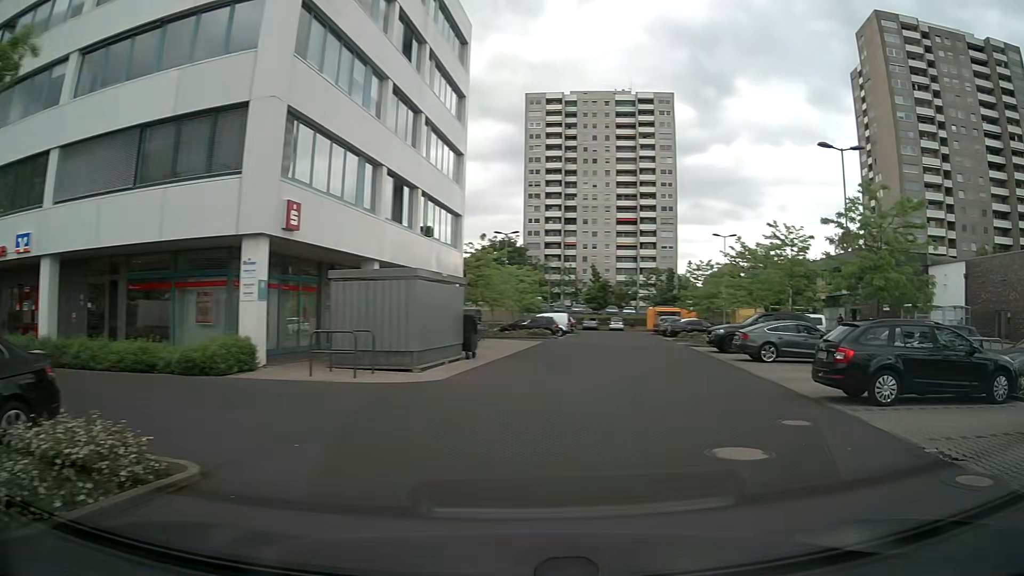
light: Day
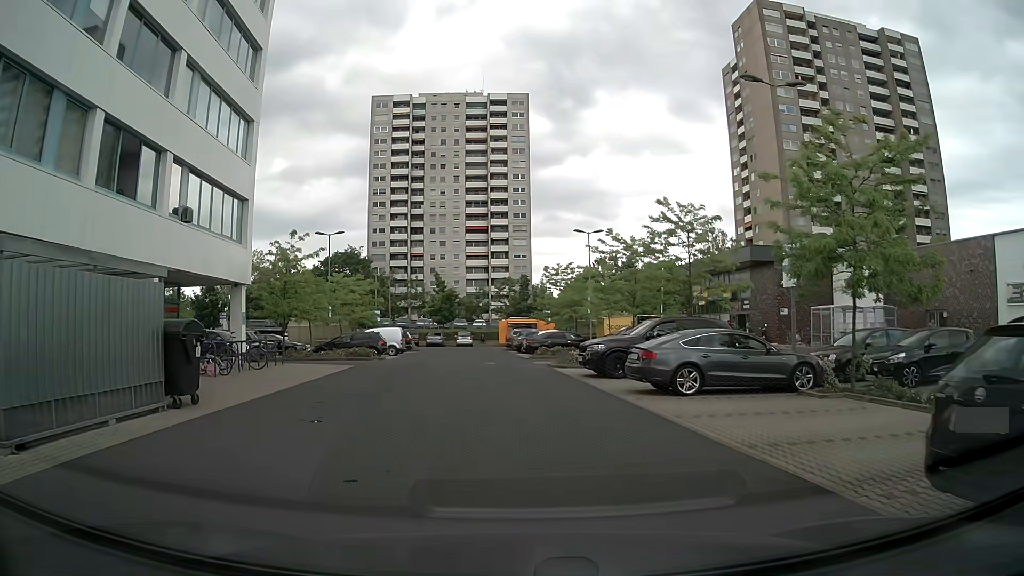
(+1.4, +8.6) m; +12°
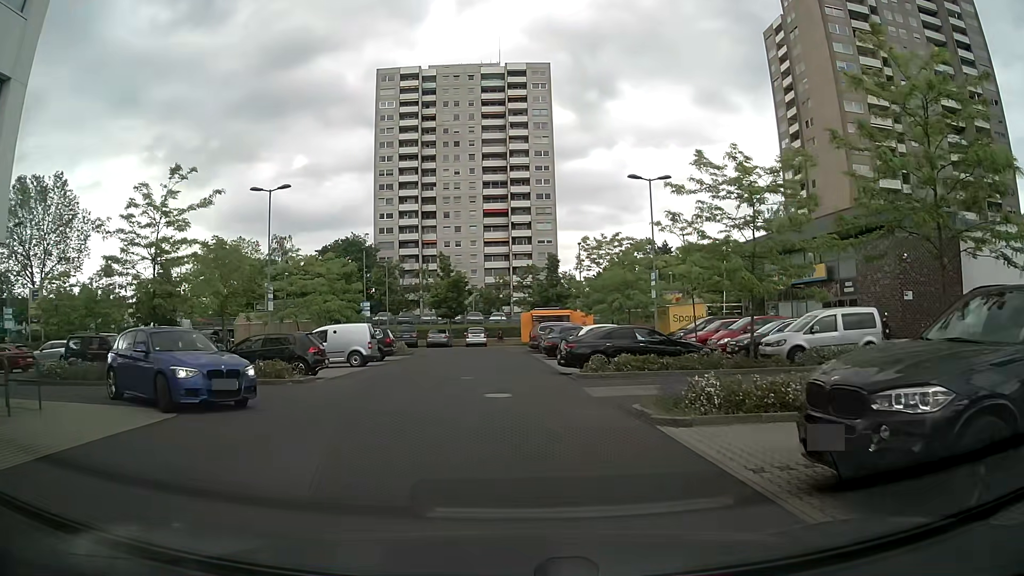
(-0.4, +14.9) m; -2°
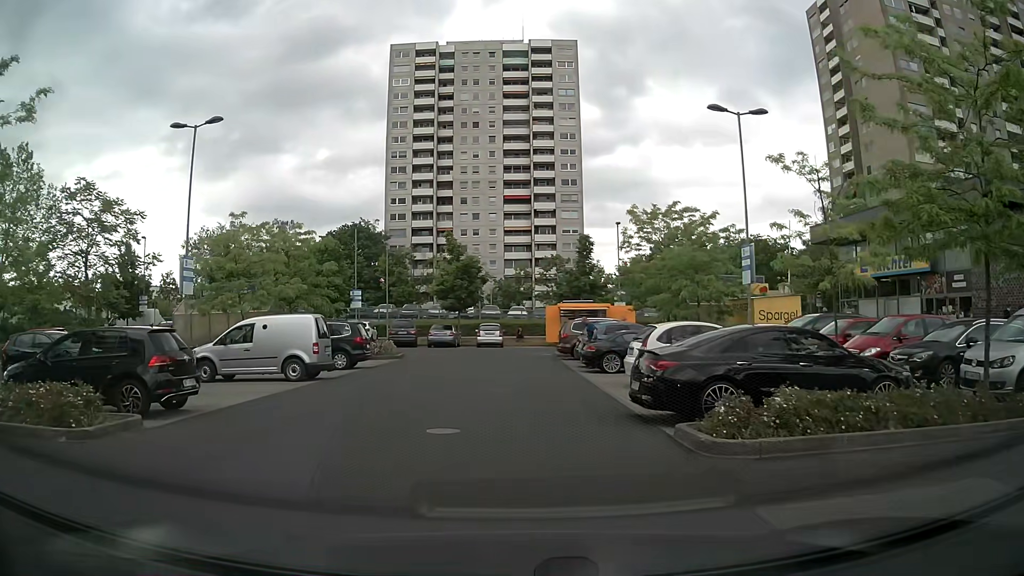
(-0.3, +10.1) m; -2°
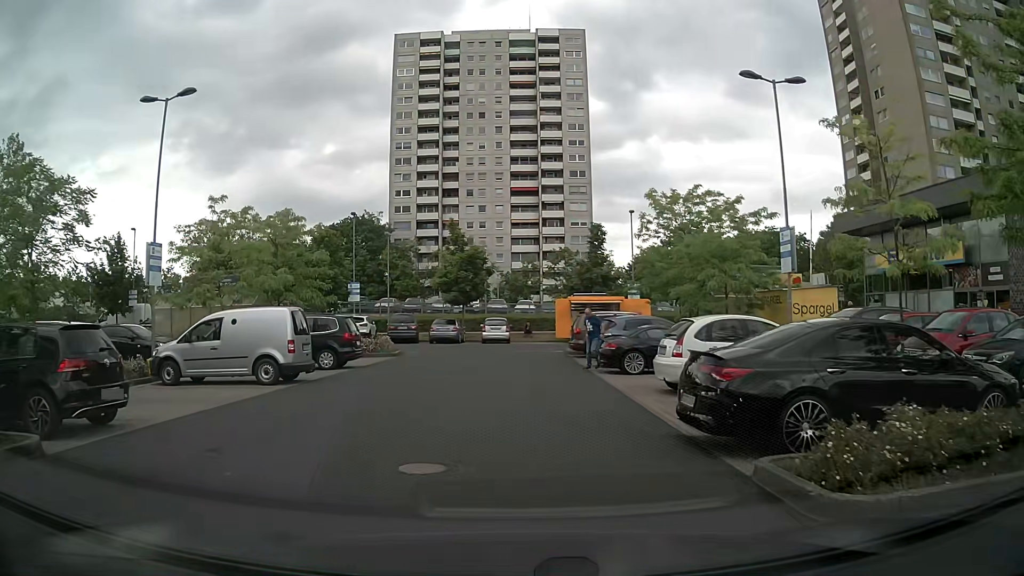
(0.0, +2.6) m; 0°
